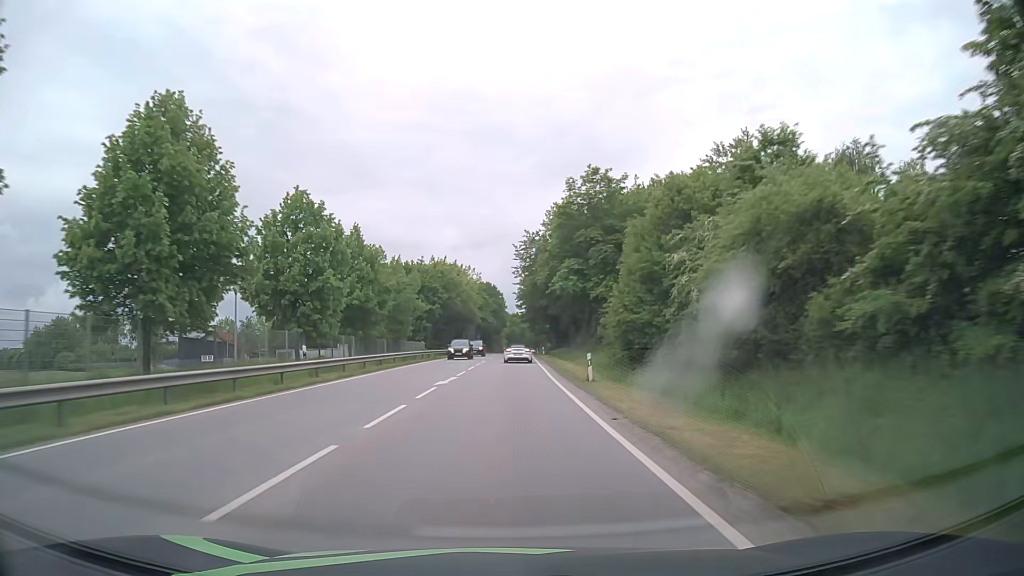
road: primary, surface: asphalt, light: Day
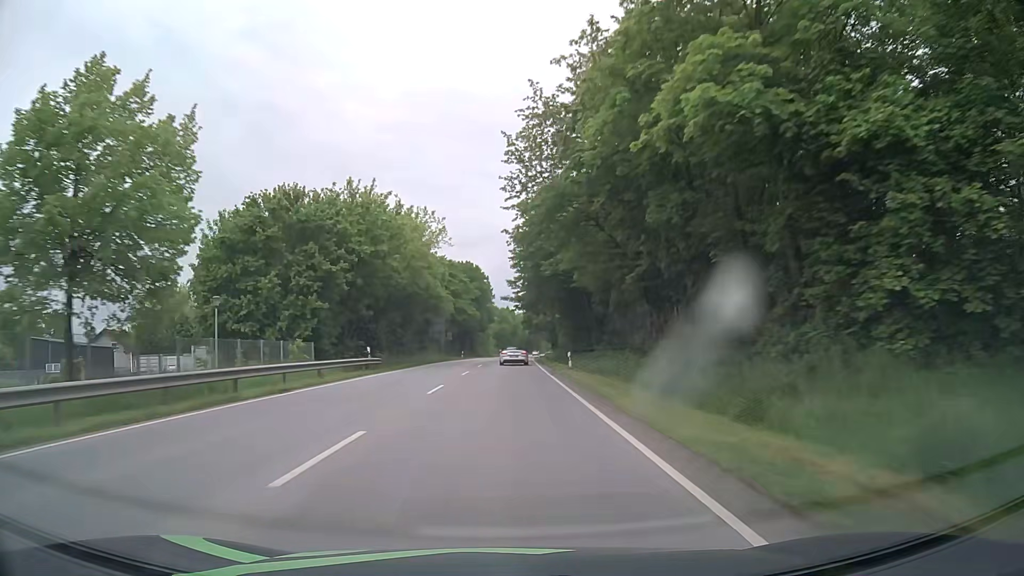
(+0.3, +40.4) m; +1°
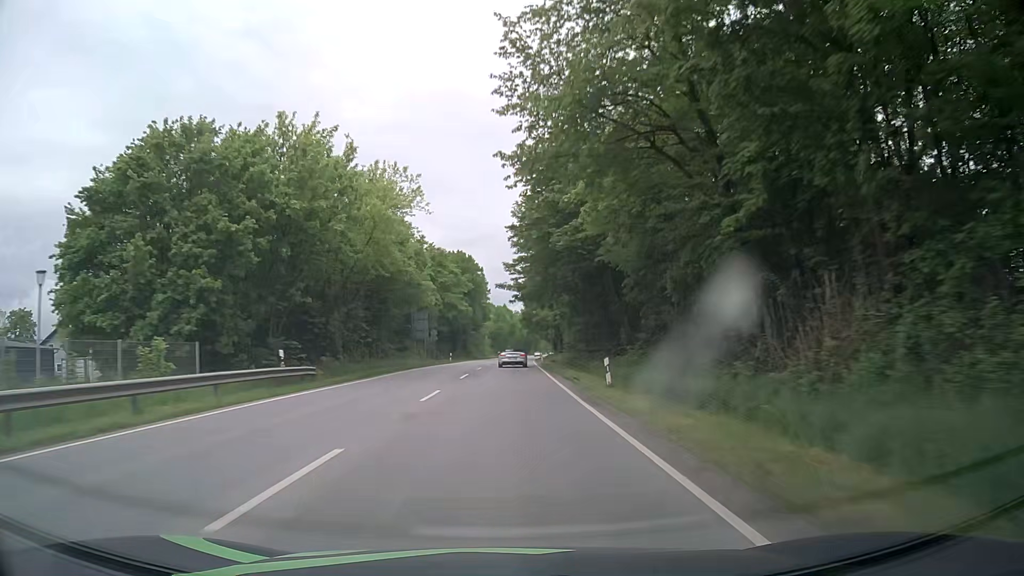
(0.0, +13.4) m; -1°
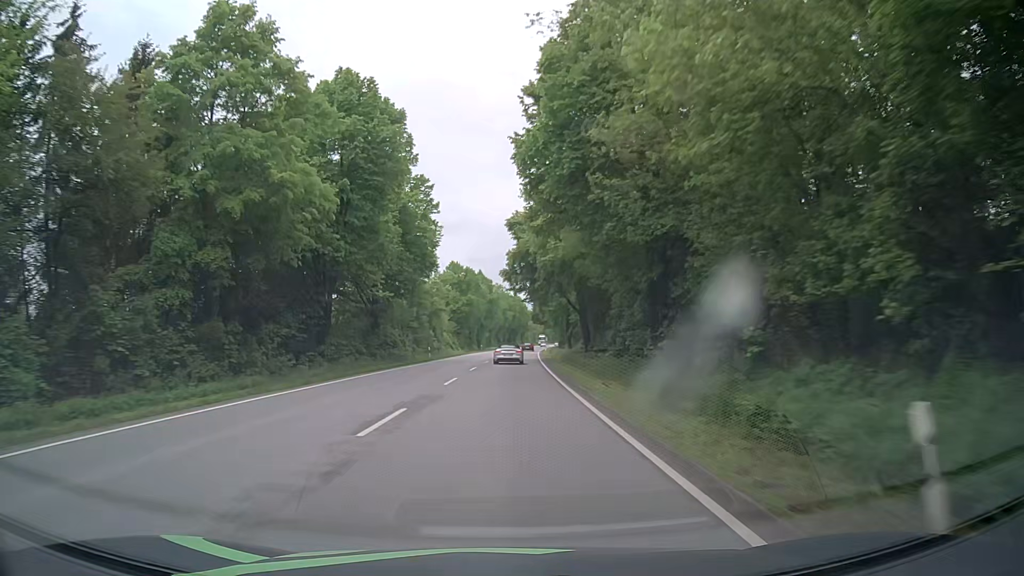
(+1.5, +66.5) m; +2°
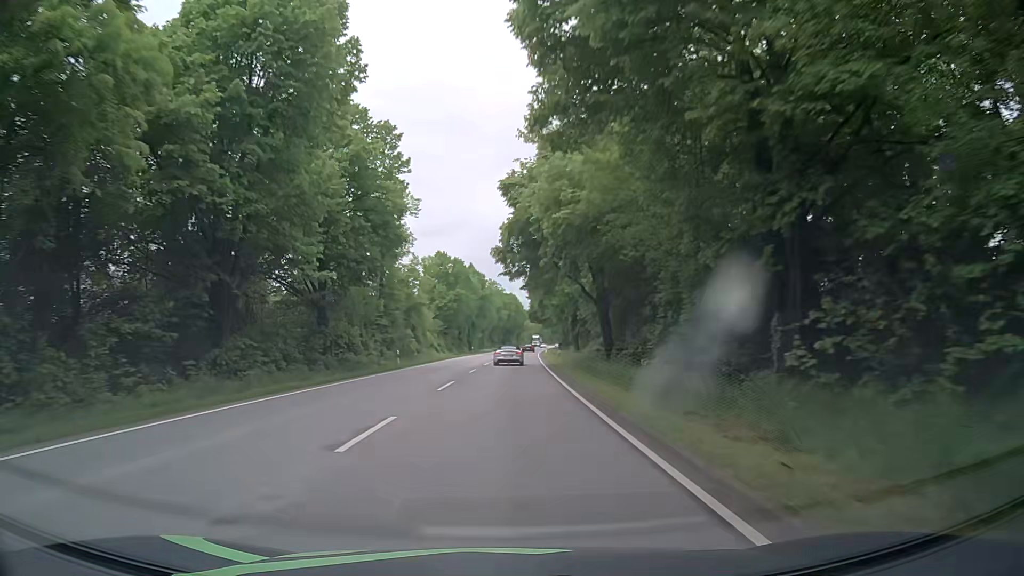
(+0.1, +13.3) m; 0°
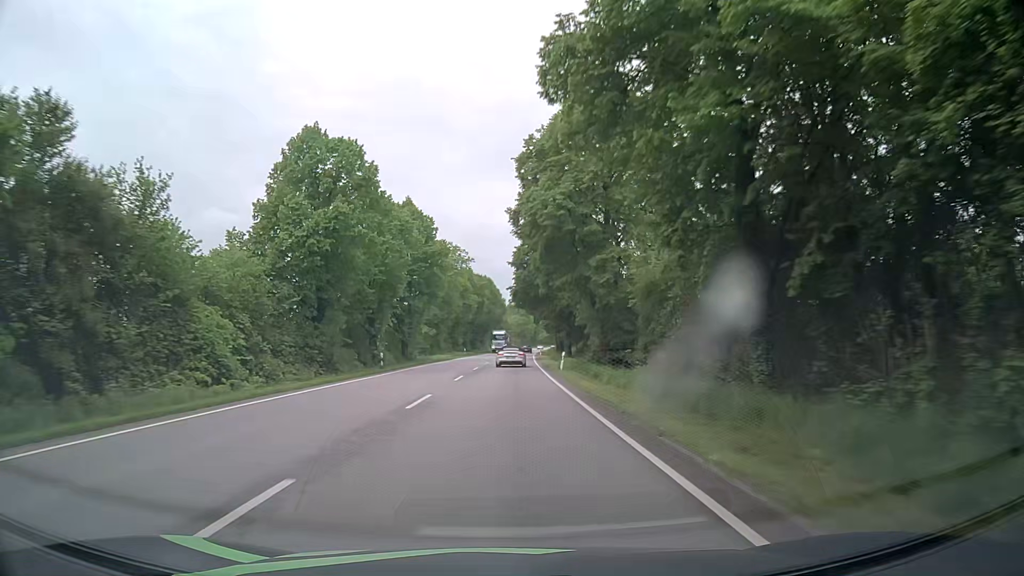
(+0.9, +53.4) m; +2°
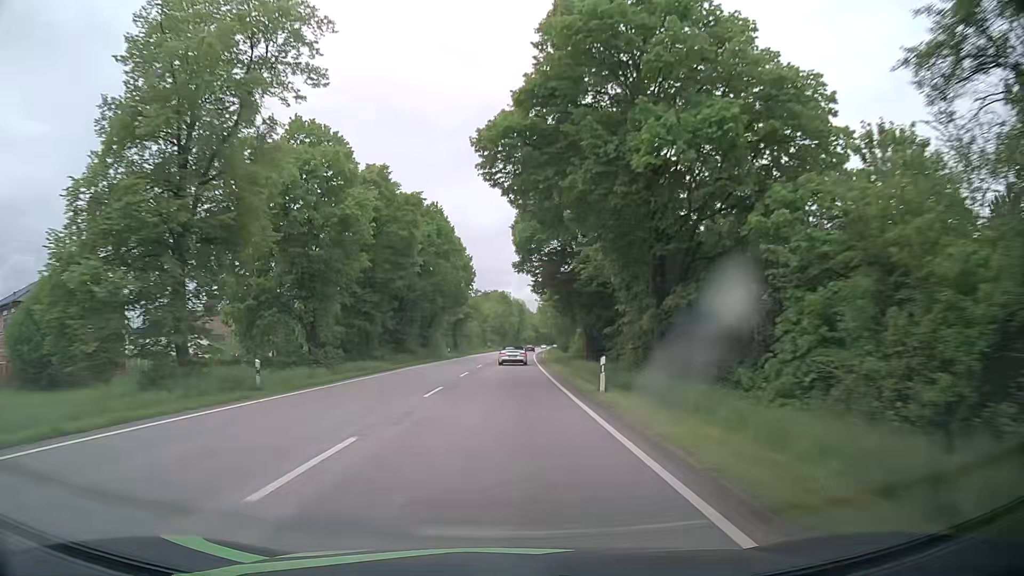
(+0.8, +68.2) m; +2°
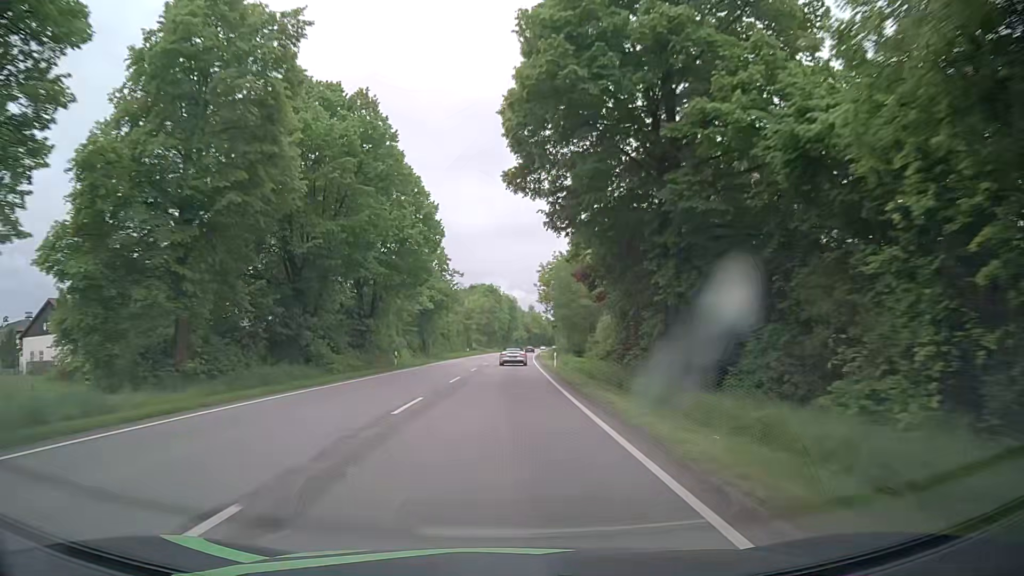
(+0.3, +28.1) m; +2°
(0, +10) (0, +20) (0, +30) (0, +40) (0, +50) (0, +60) (+1, +70) (+1, +80) (+1, +90) (+1, +100) m
